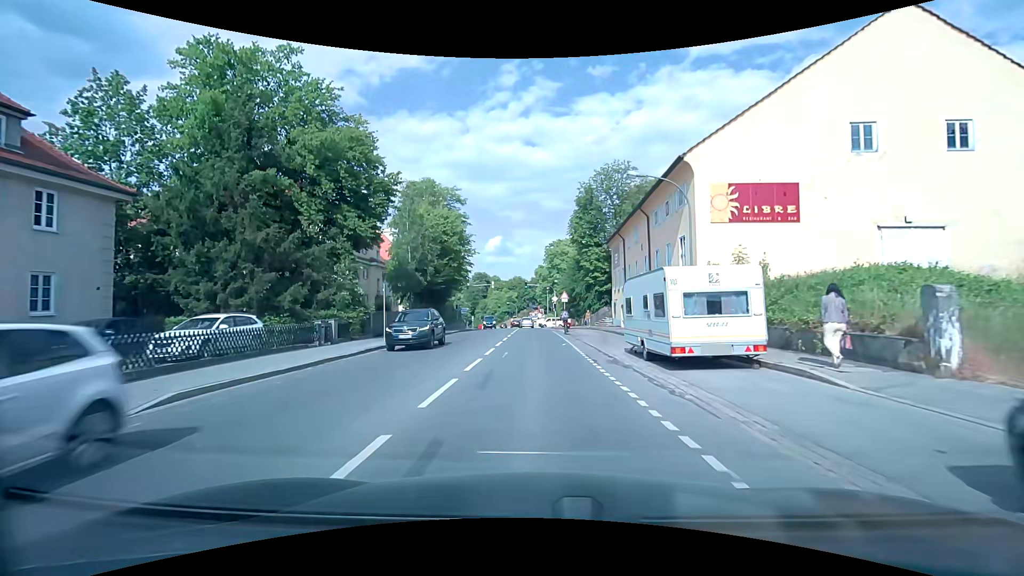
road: secondary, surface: asphalt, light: Day
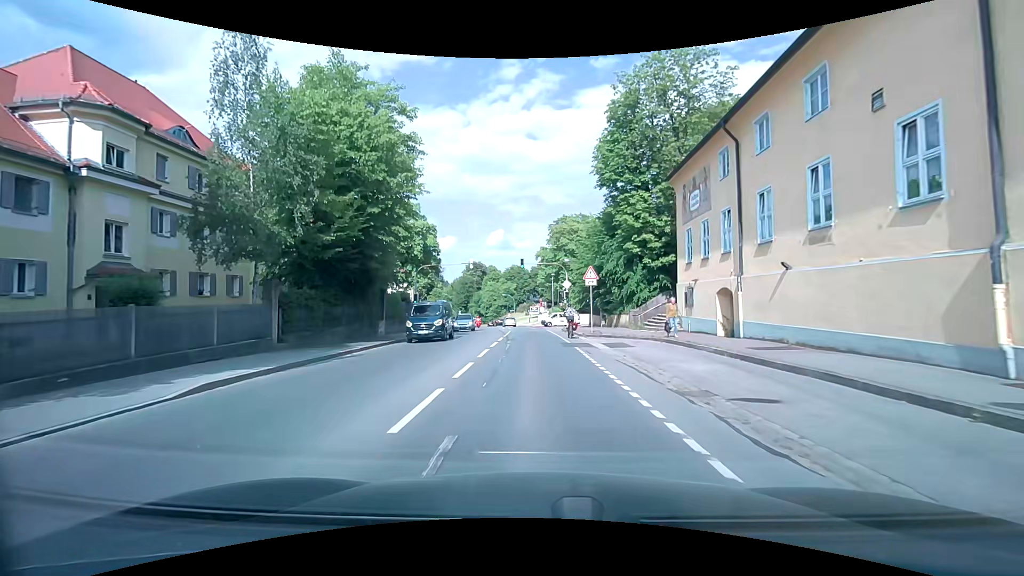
(-0.2, +23.9) m; -1°
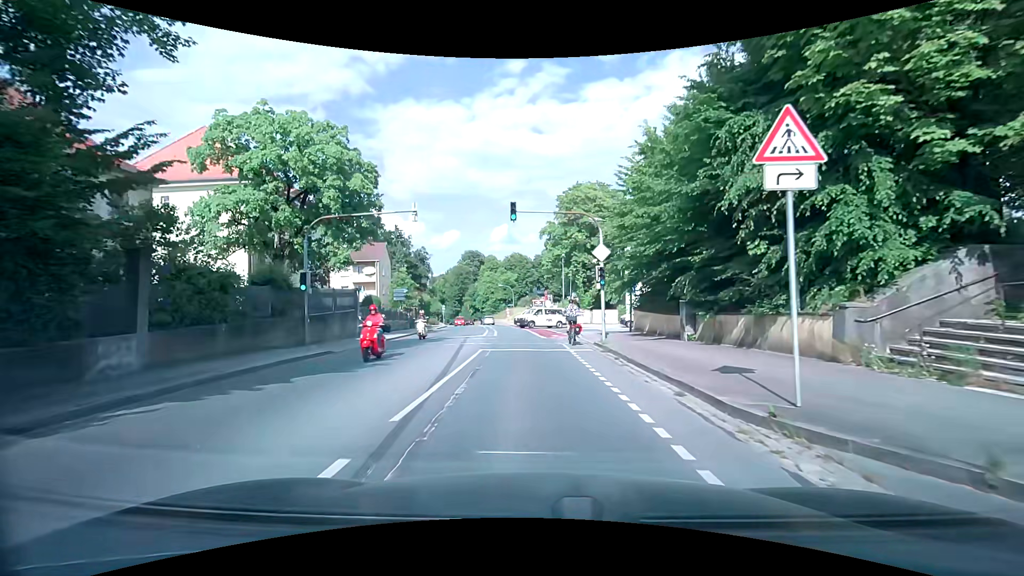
(+0.1, +21.8) m; 0°
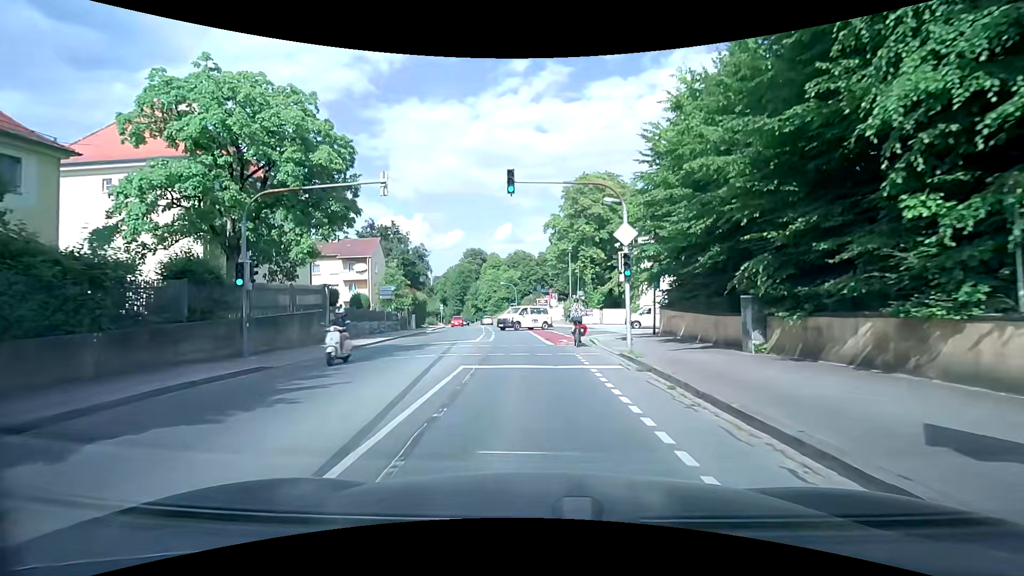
(0.0, +5.2) m; 0°
